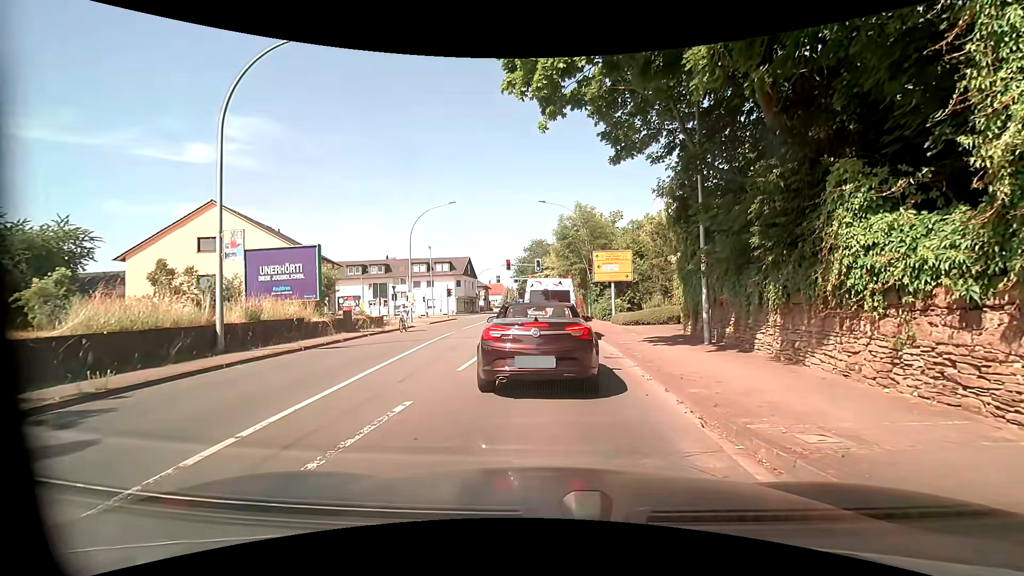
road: primary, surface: asphalt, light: Day
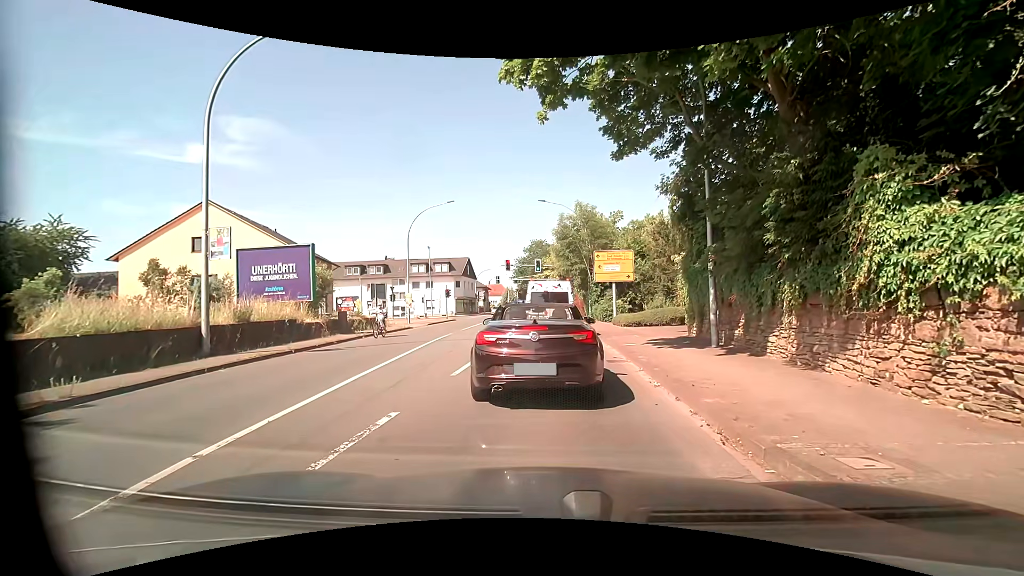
(0.0, +0.6) m; 0°
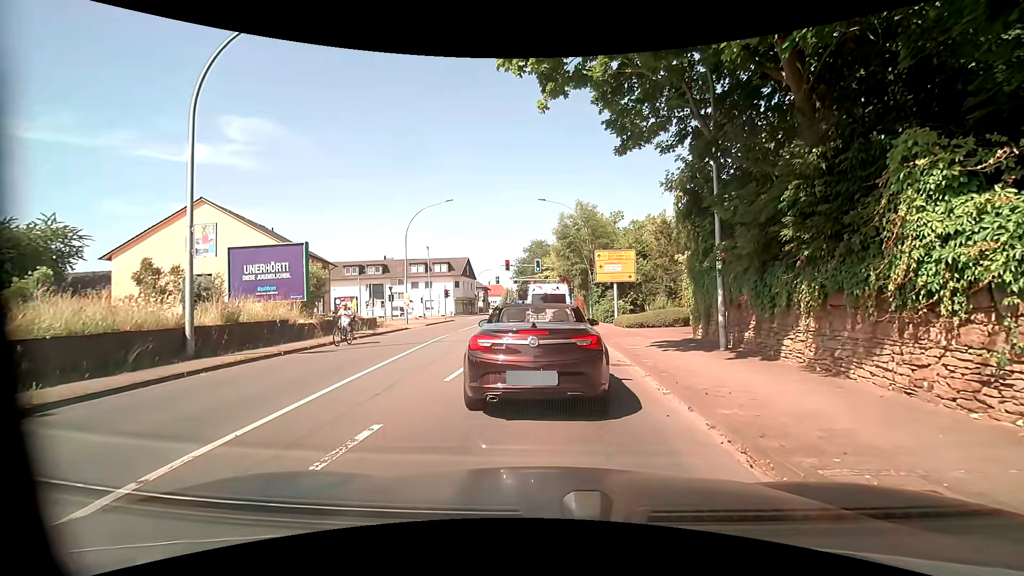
(0.0, +0.7) m; 0°
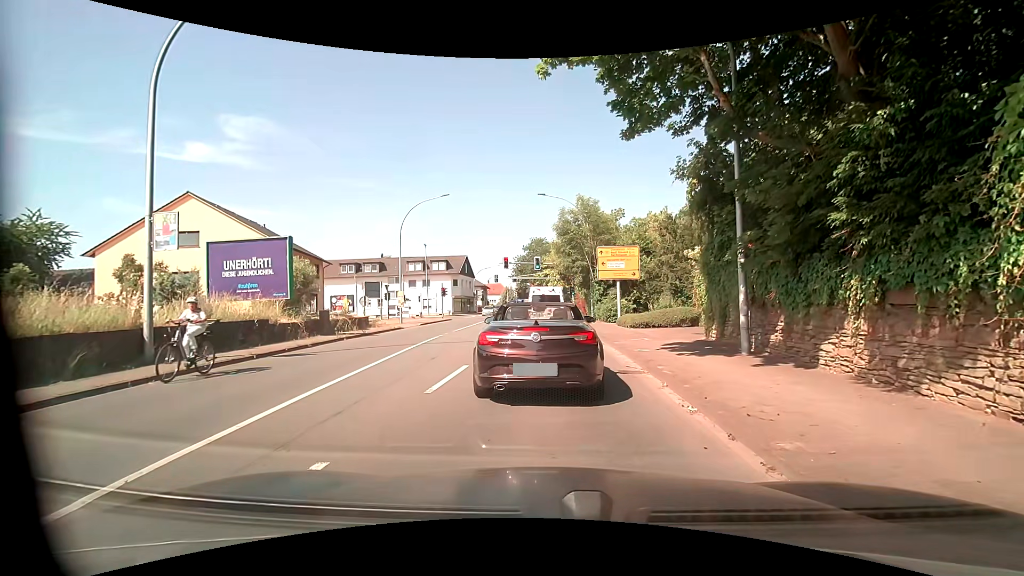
(0.0, +1.4) m; 0°
